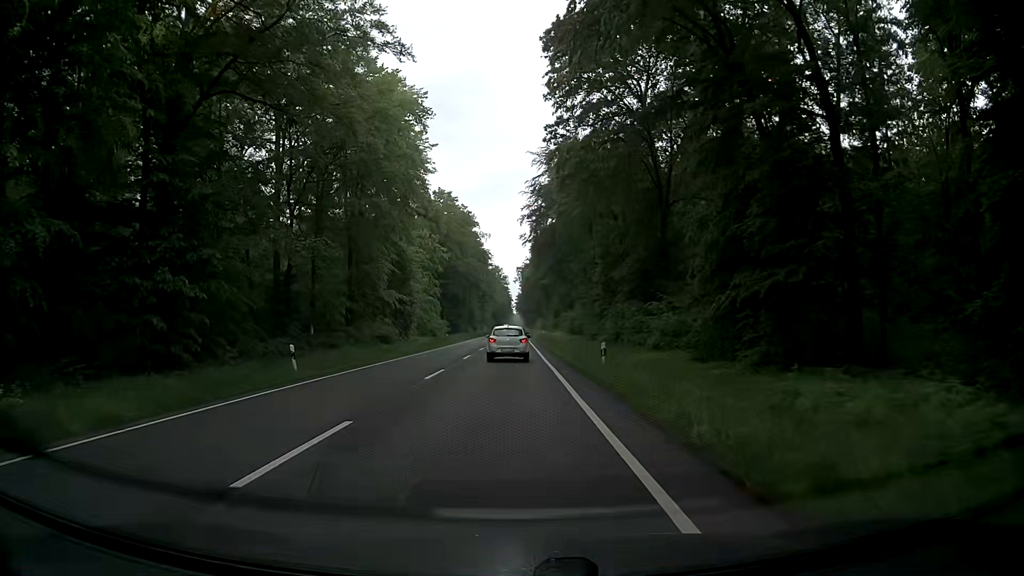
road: primary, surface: asphalt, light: Day
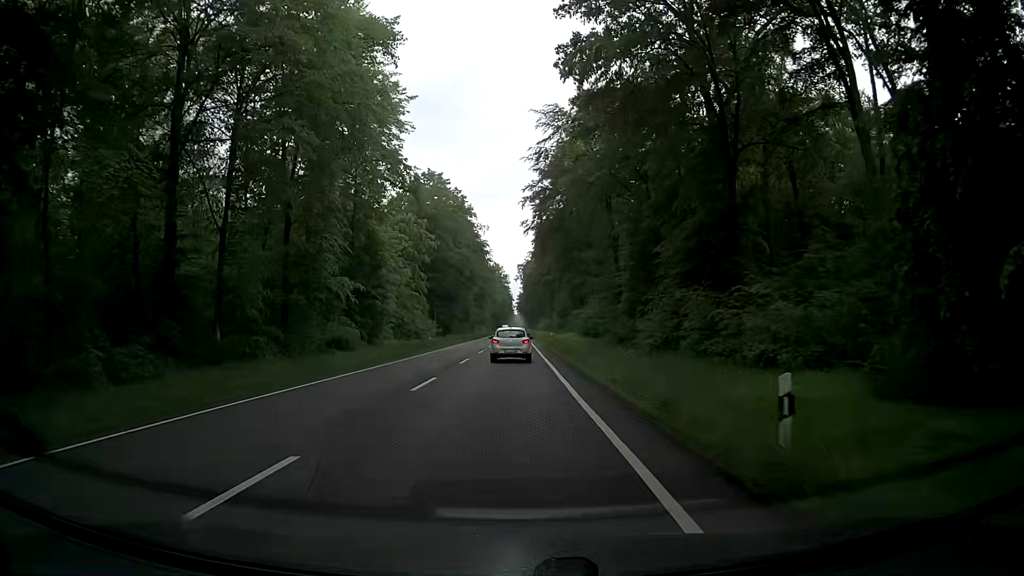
(0.0, +14.8) m; -1°
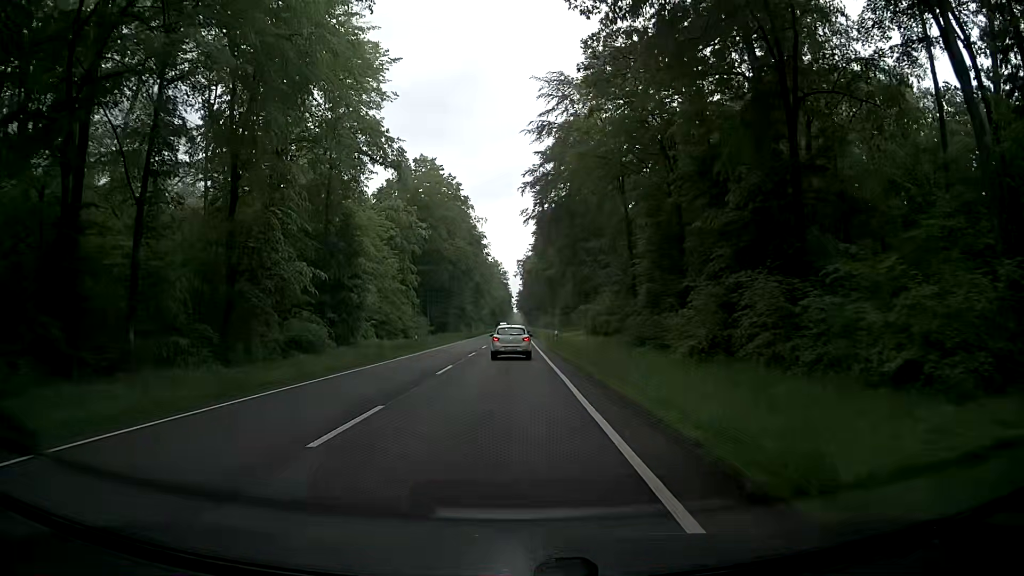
(+0.1, +7.5) m; +1°
(0, +10) (0, +20) (0, +30) (0, +40) (0, +50) (0, +60) (0, +70) (0, +80) (0, +90) (0, +100) m
